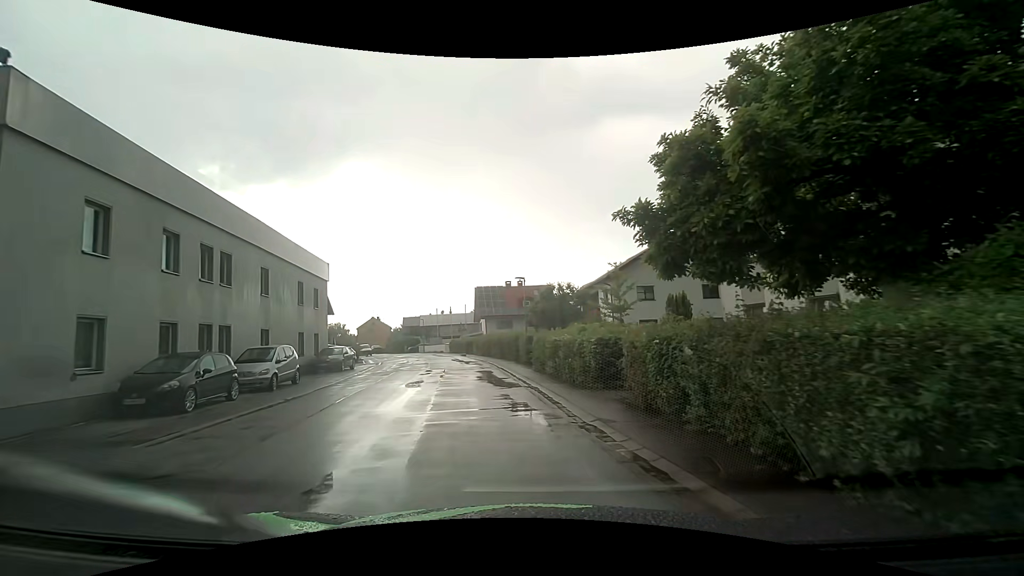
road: residential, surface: asphalt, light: Day
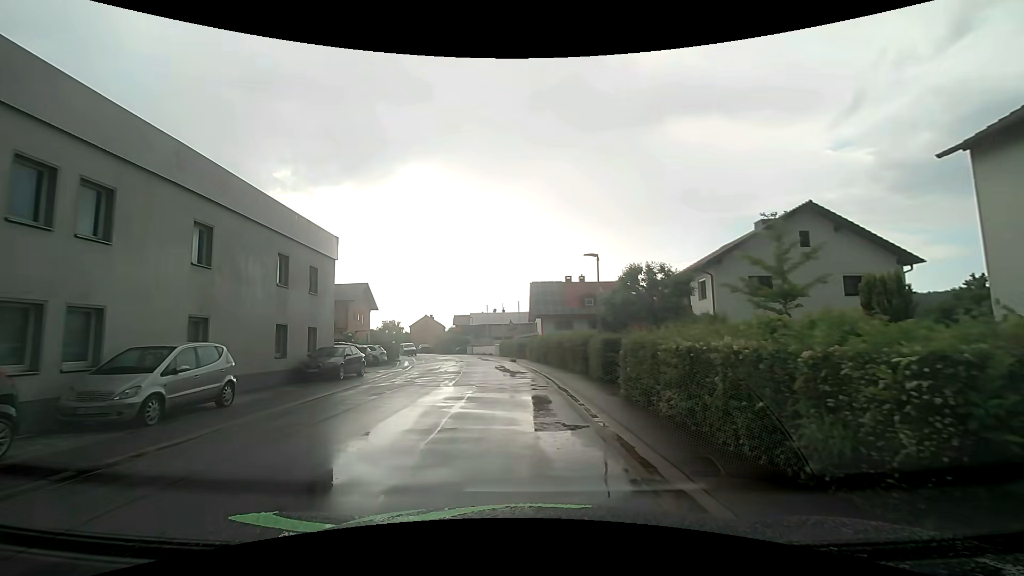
(-0.8, +9.0) m; -8°
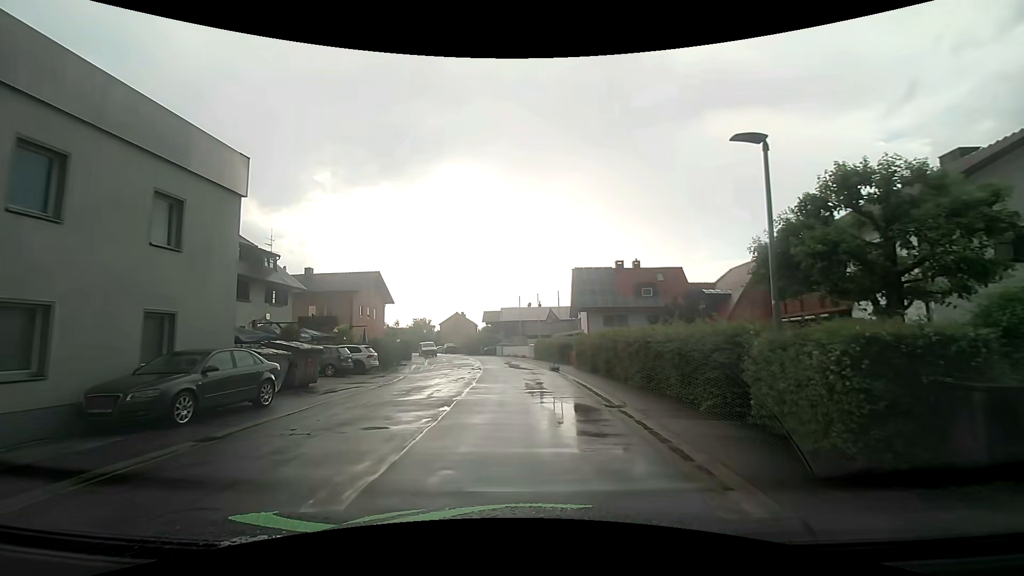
(-0.4, +11.9) m; -3°
(0, +10) (-1, +20) (-2, +30) (-3, +40) (-5, +50) (-7, +59) (-11, +69) (-15, +78) (-19, +87) (-22, +97) m
